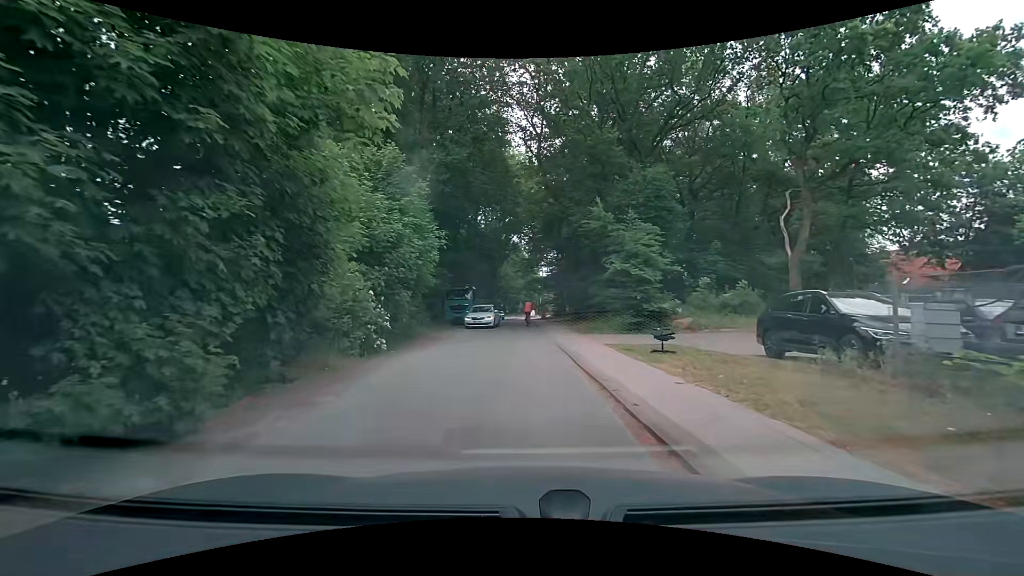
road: residential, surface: asphalt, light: Day
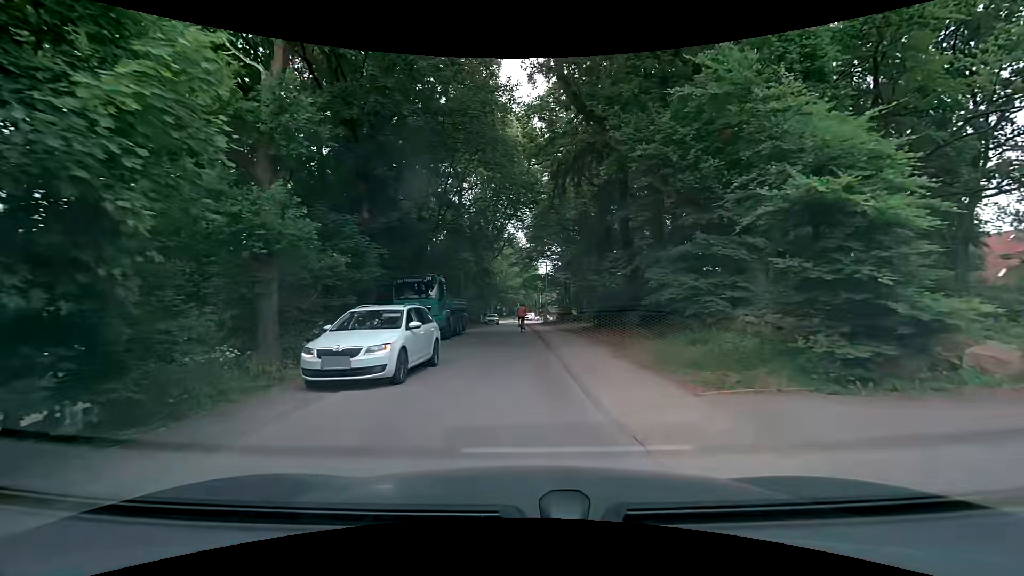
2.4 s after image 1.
(-0.1, +14.8) m; 0°
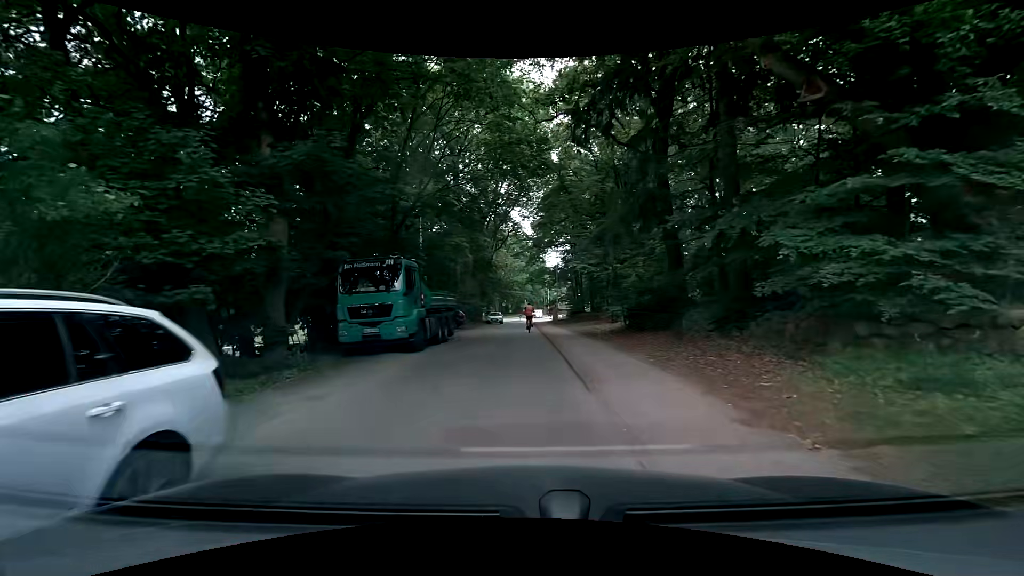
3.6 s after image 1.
(0.0, +7.7) m; -2°
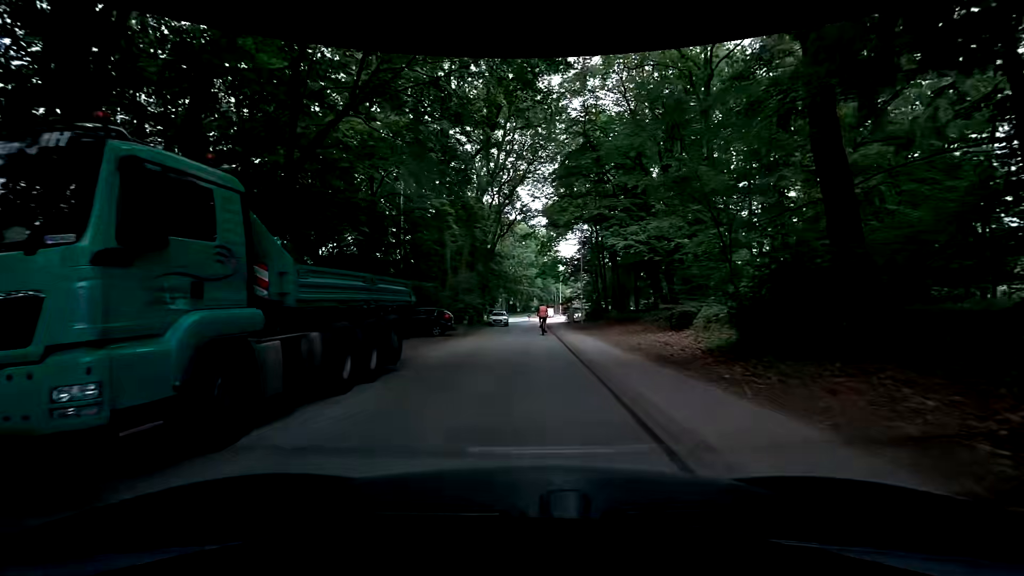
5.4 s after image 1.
(0.0, +11.7) m; +2°
